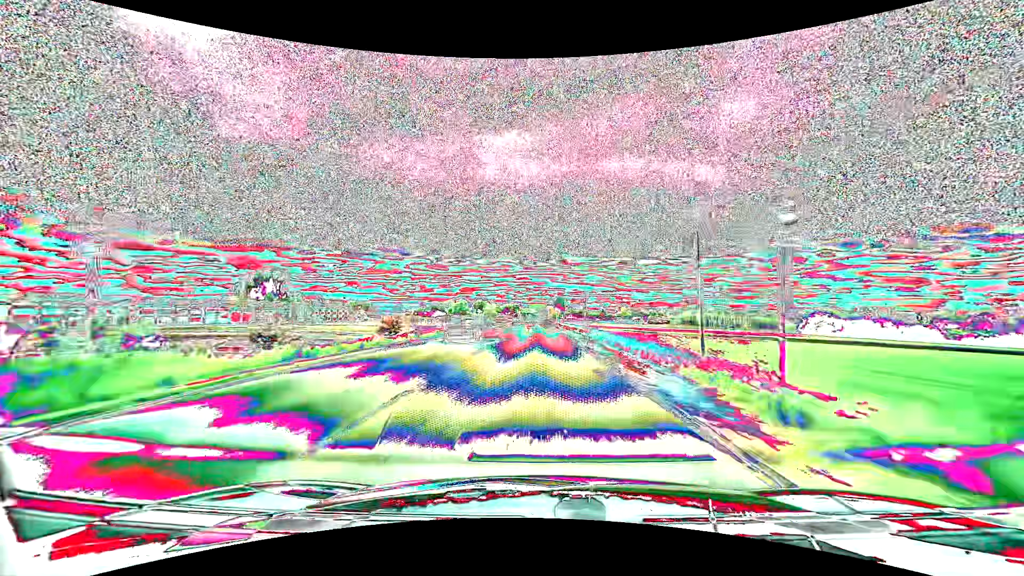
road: primary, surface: asphalt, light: Day
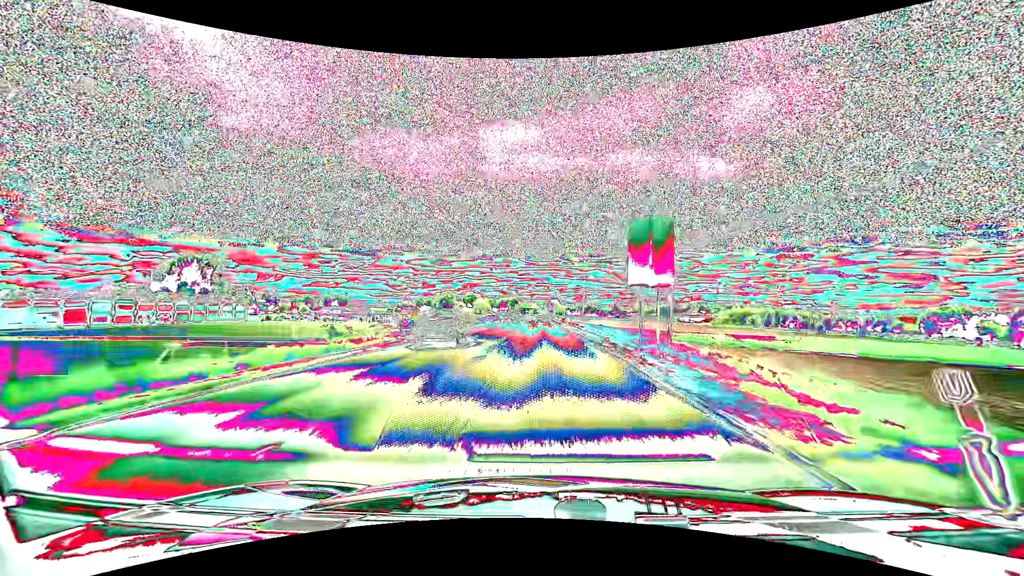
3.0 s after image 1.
(-0.5, +77.4) m; 0°
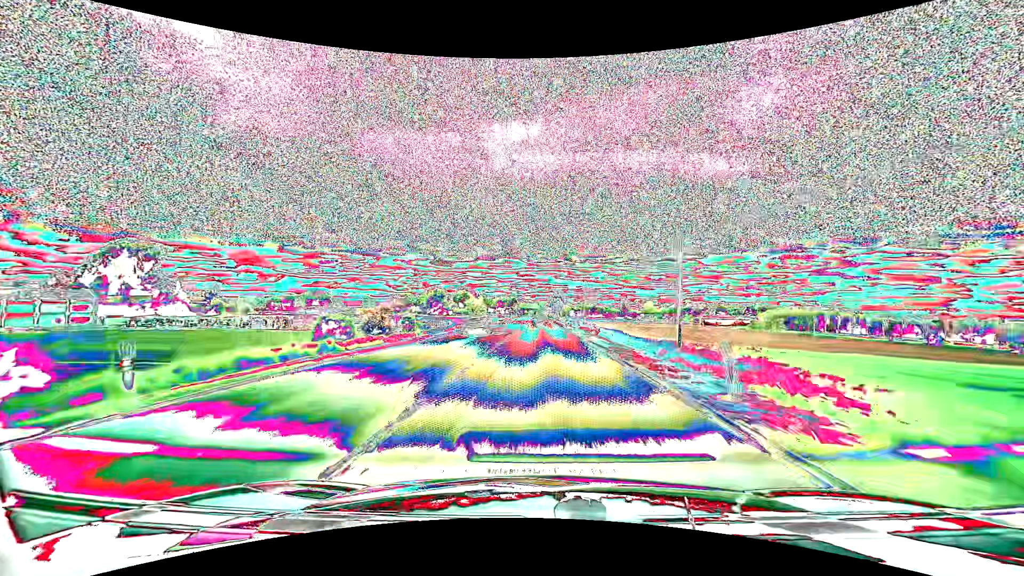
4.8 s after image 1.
(0.0, +44.6) m; 0°
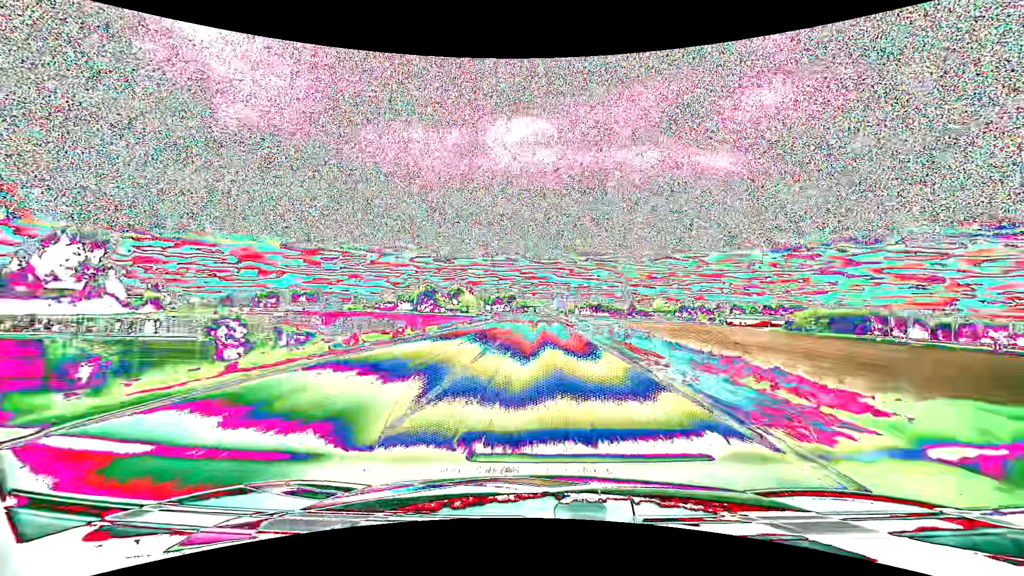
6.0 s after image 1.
(-0.1, +29.0) m; 0°
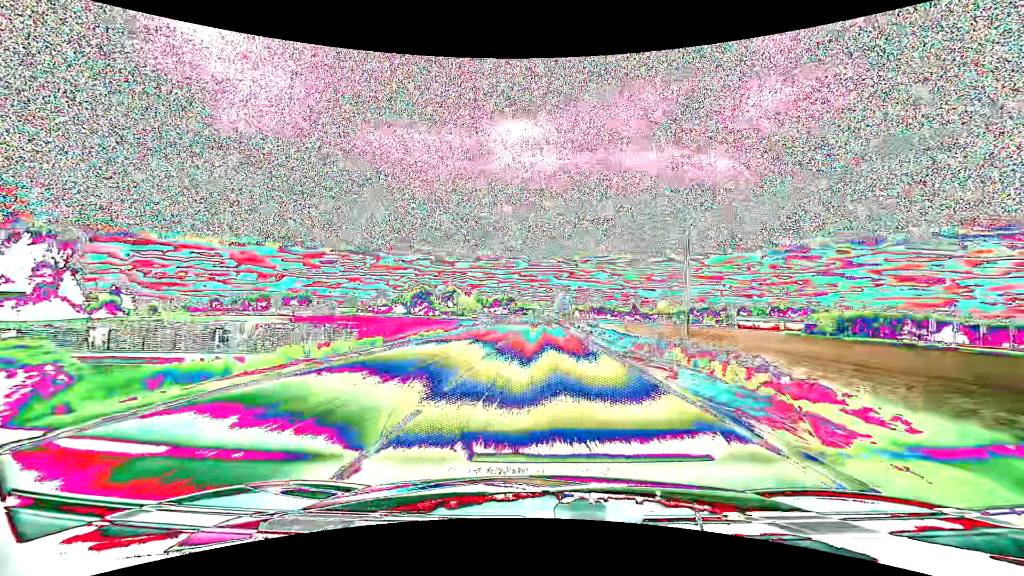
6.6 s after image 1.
(0.0, +14.3) m; 0°
